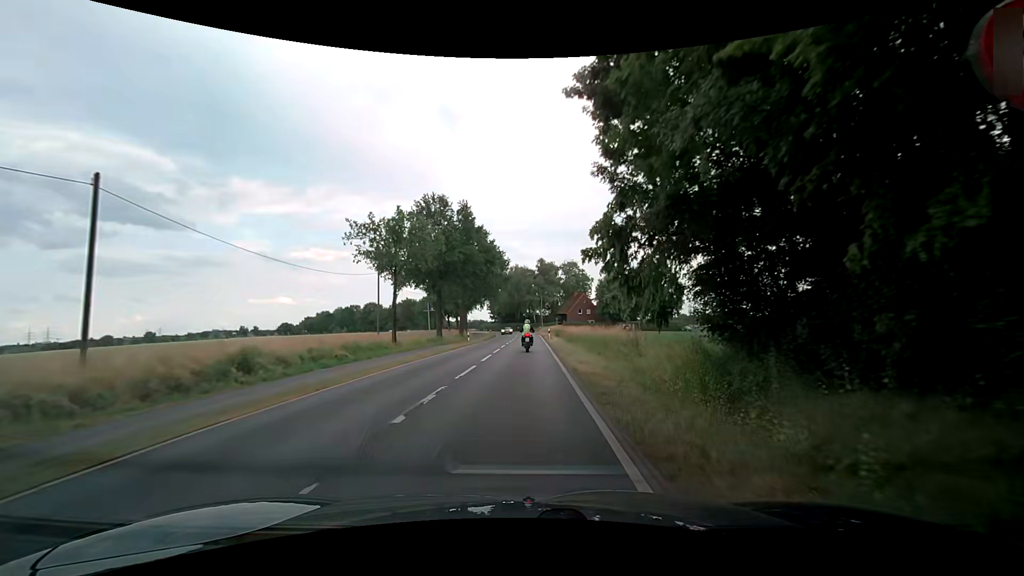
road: secondary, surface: asphalt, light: Day
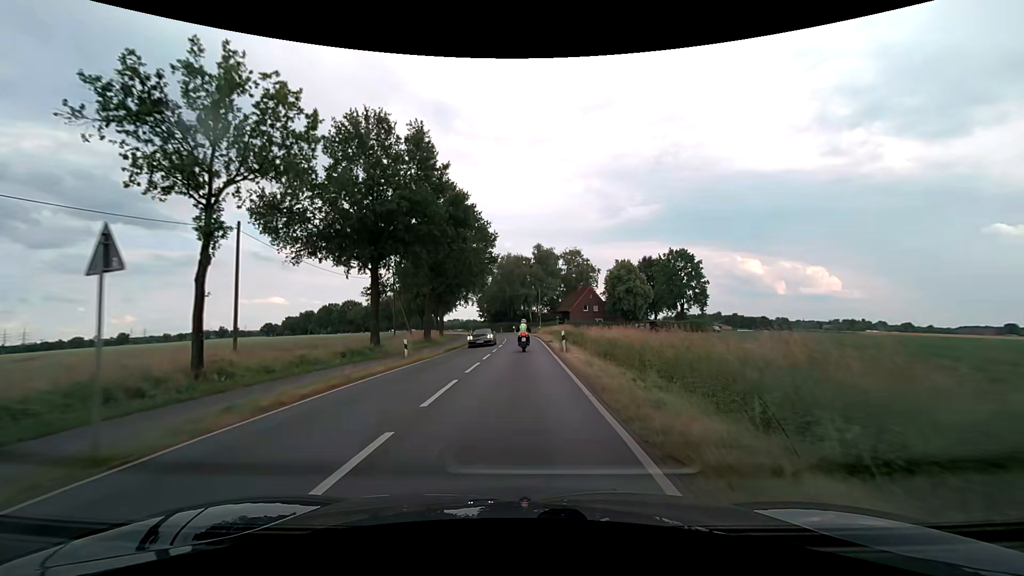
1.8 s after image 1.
(0.0, +22.6) m; 0°
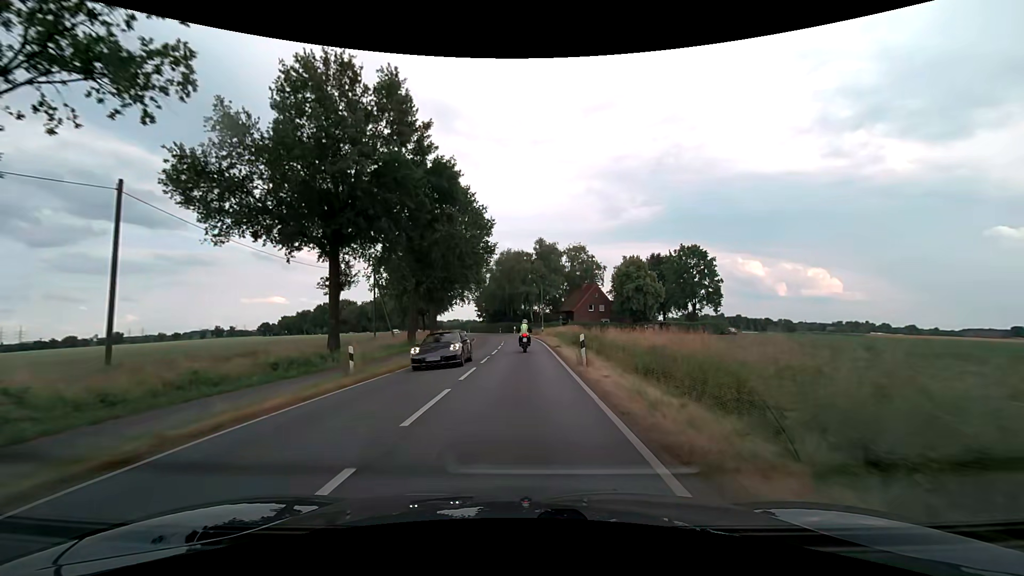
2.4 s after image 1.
(-0.1, +7.6) m; 0°
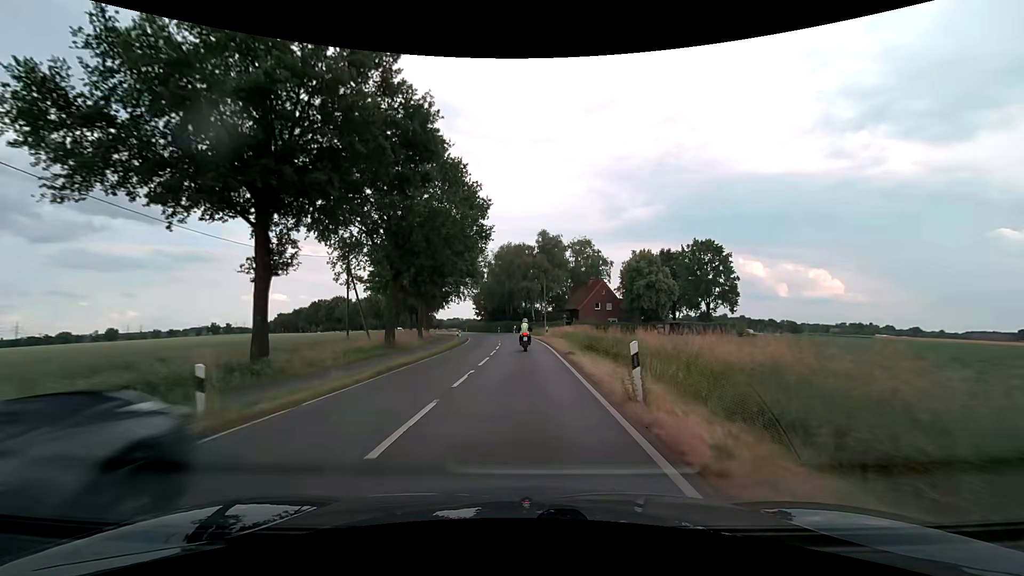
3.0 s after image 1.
(0.0, +7.6) m; 0°
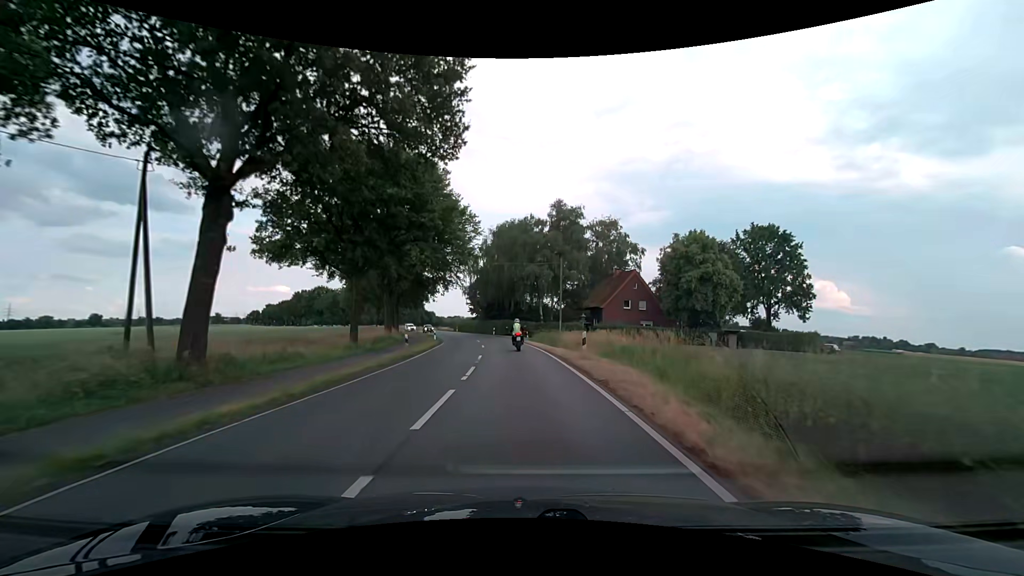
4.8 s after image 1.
(-0.1, +22.8) m; 0°
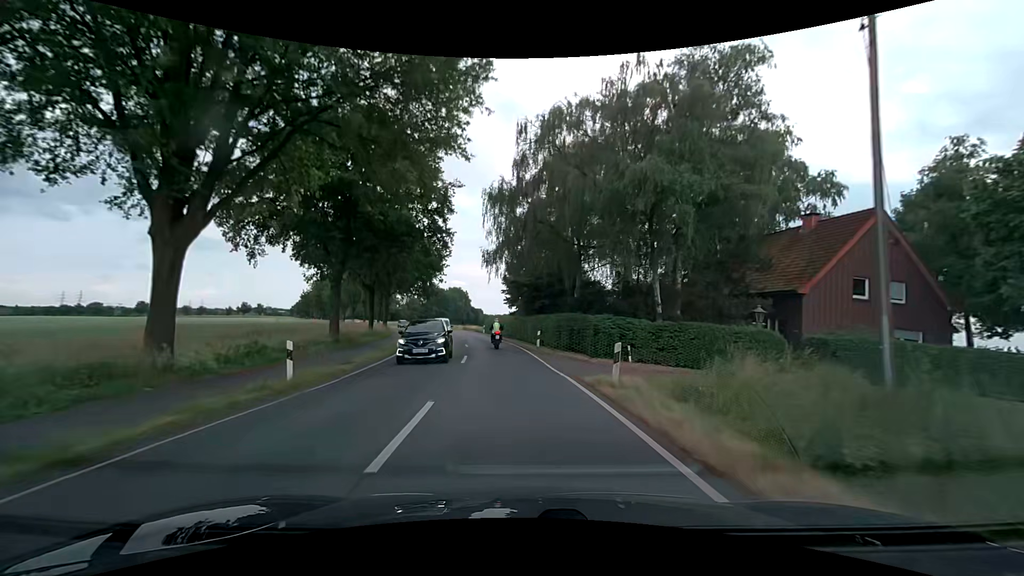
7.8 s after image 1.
(-1.6, +37.9) m; -6°
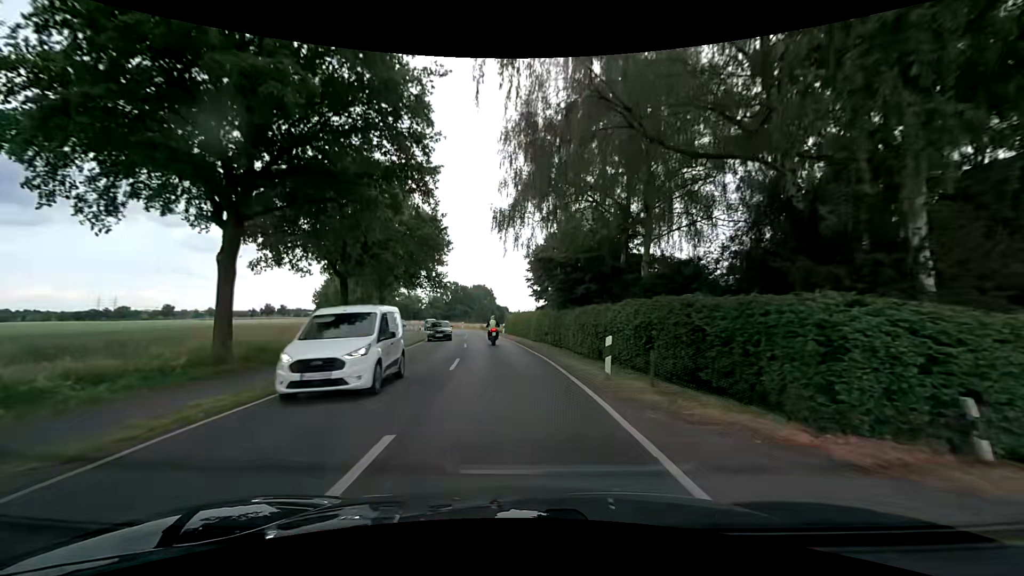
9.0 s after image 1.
(-0.3, +15.2) m; -3°
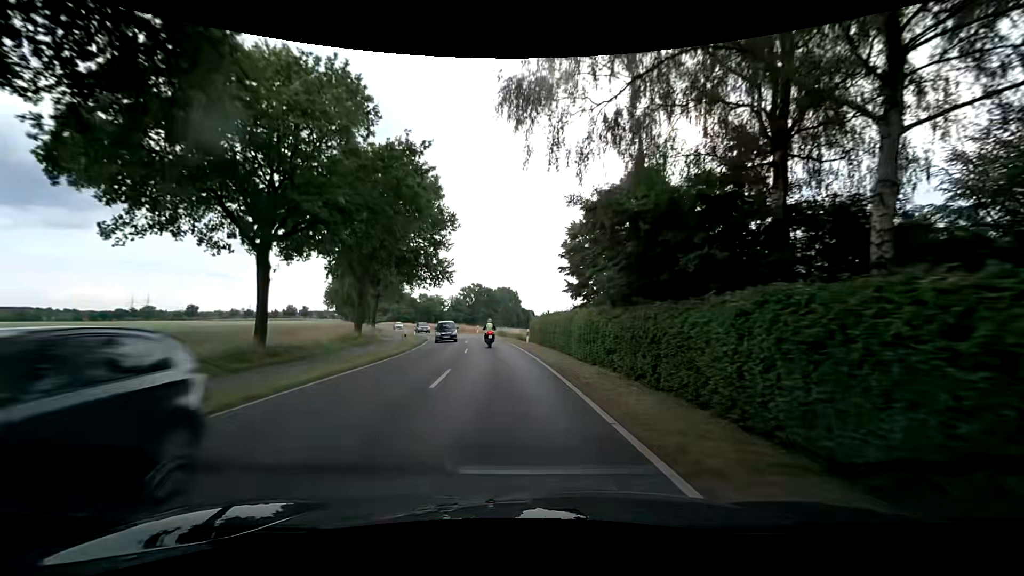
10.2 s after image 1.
(-0.4, +15.3) m; -2°
(0, +10) (-1, +20) (-2, +30) (-3, +40) (-5, +50) (-7, +59) (-10, +69) (-13, +78) (-17, +88) (-20, +97) m
